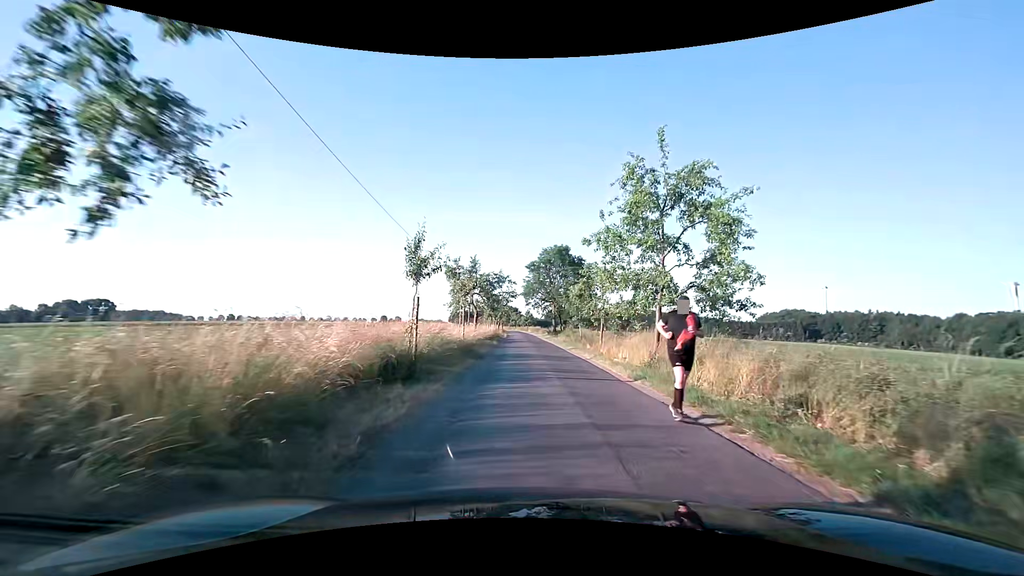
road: unclassified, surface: asphalt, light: Day
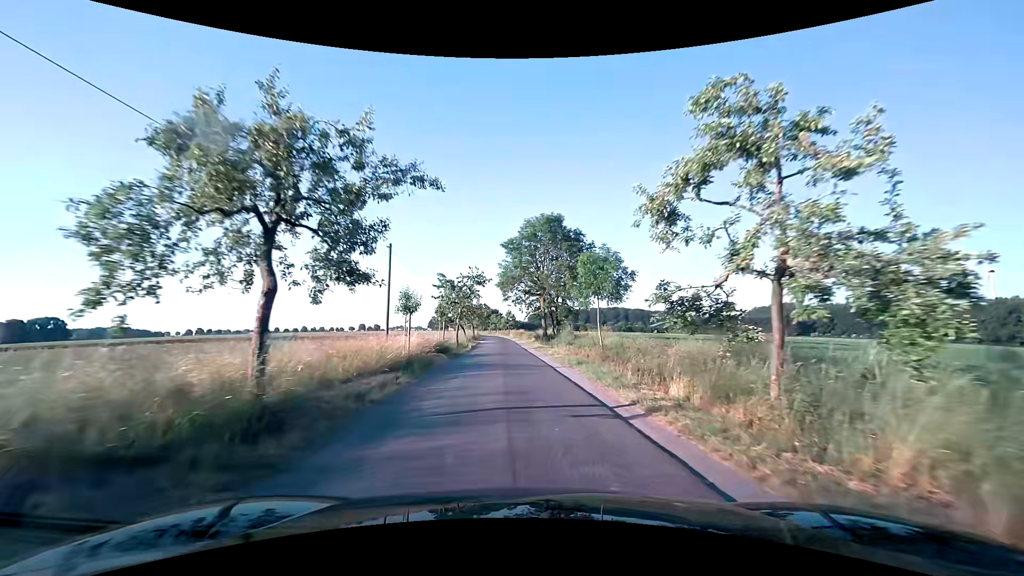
(+0.4, +23.0) m; +1°
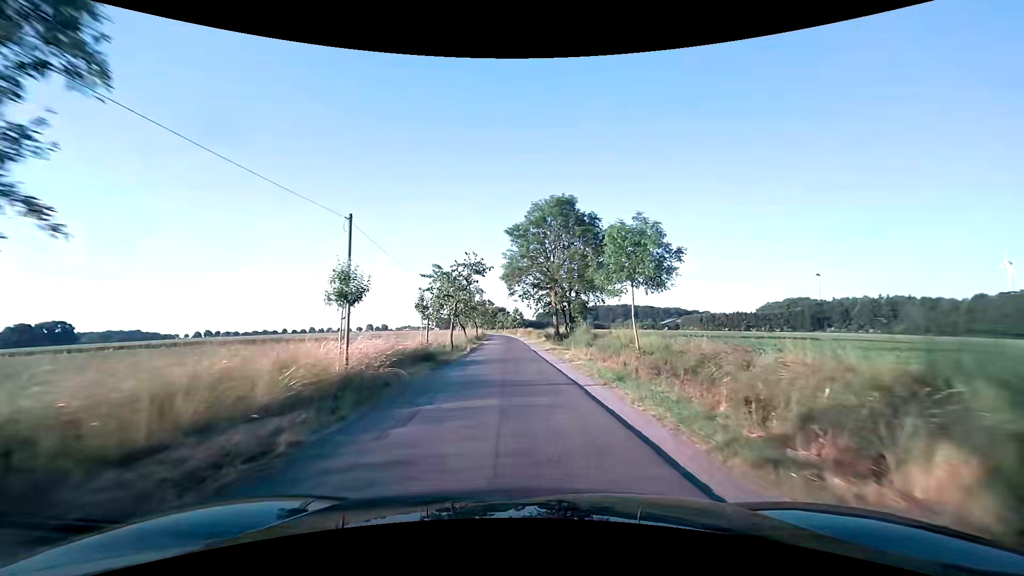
(0.0, +6.7) m; 0°
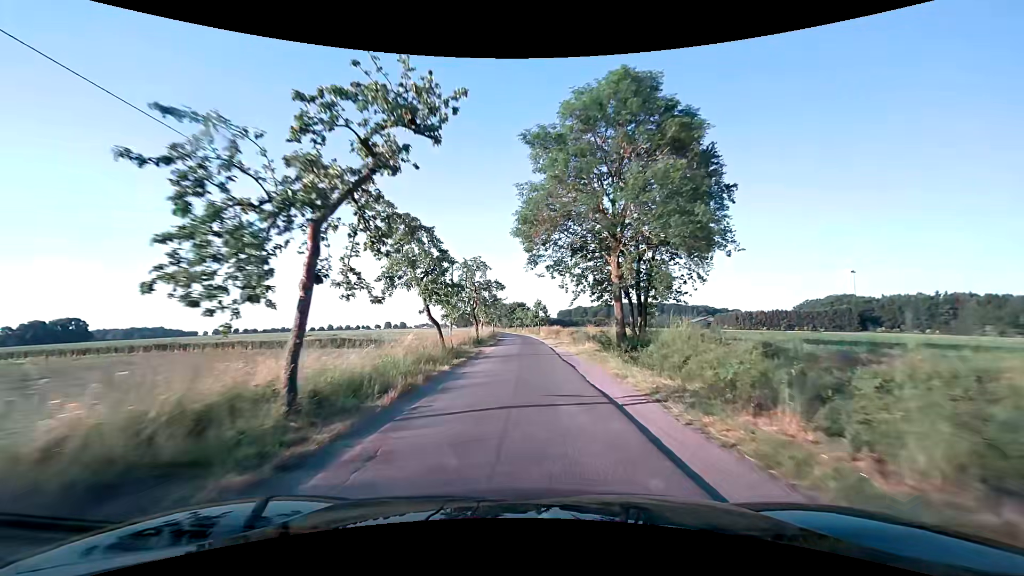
(-0.6, +22.8) m; -3°
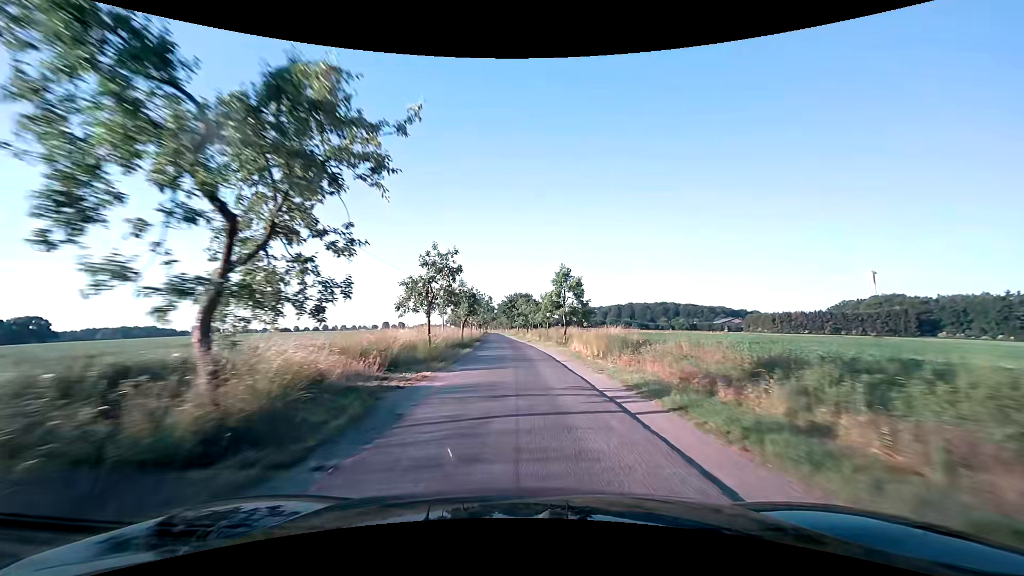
(+0.1, +45.9) m; 0°
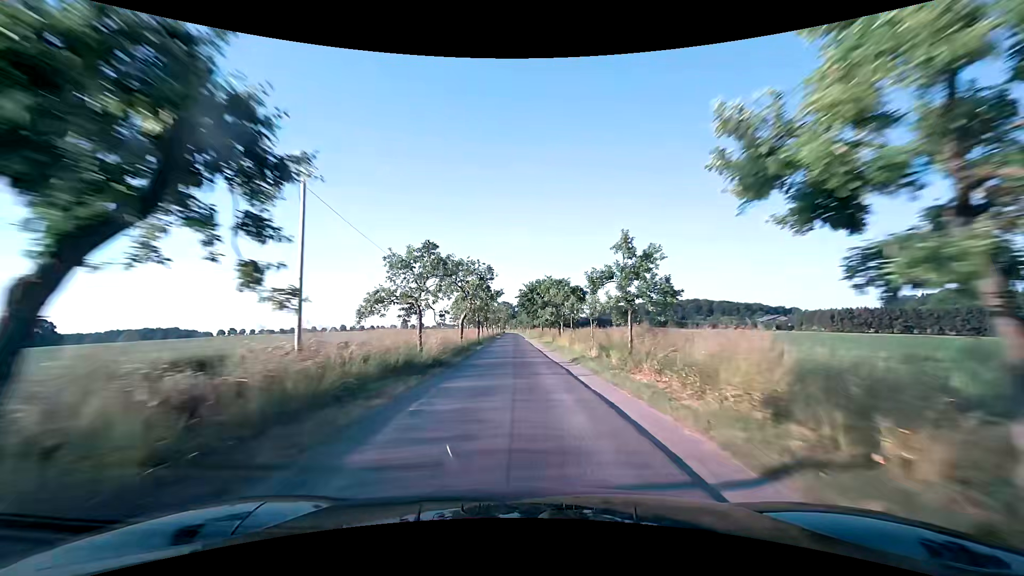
(-0.5, +31.5) m; -2°
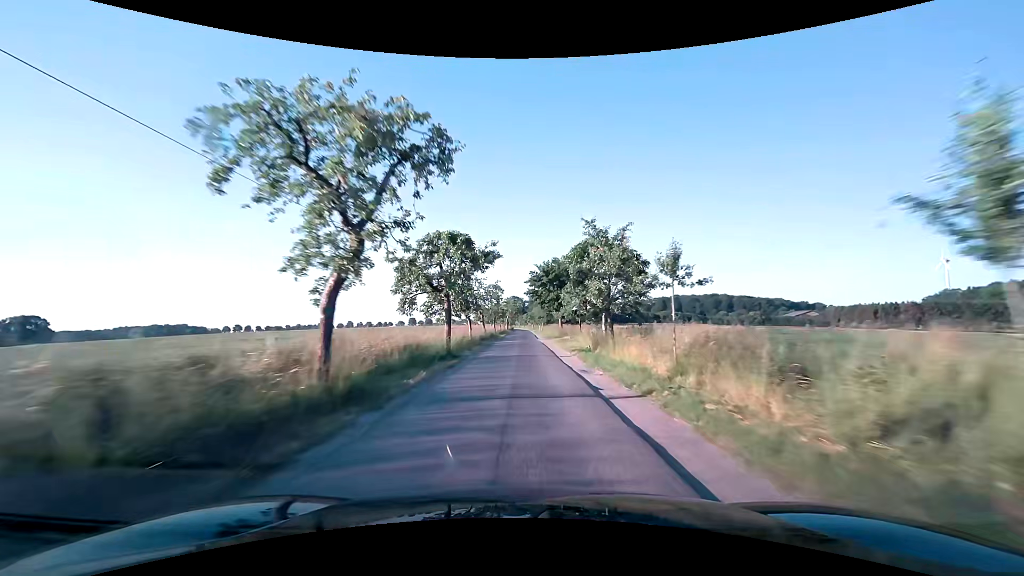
(-0.2, +22.3) m; -1°
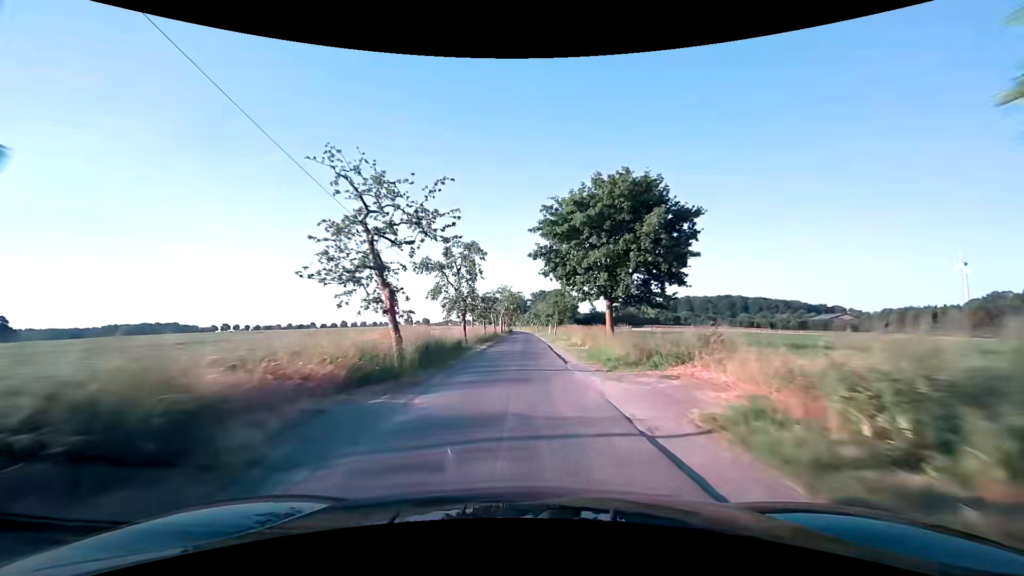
(-0.2, +34.6) m; -1°
(0, +10) (0, +20) (0, +30) (0, +40) (0, +50) (0, +60) (0, +70) (+1, +80) (+1, +90) (+1, +100) m
